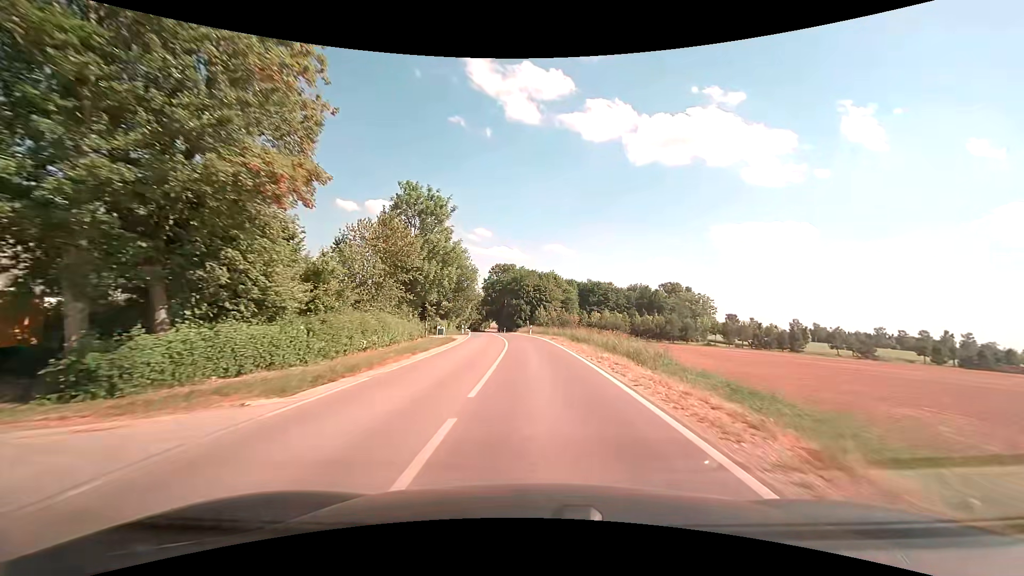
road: tertiary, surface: asphalt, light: Day
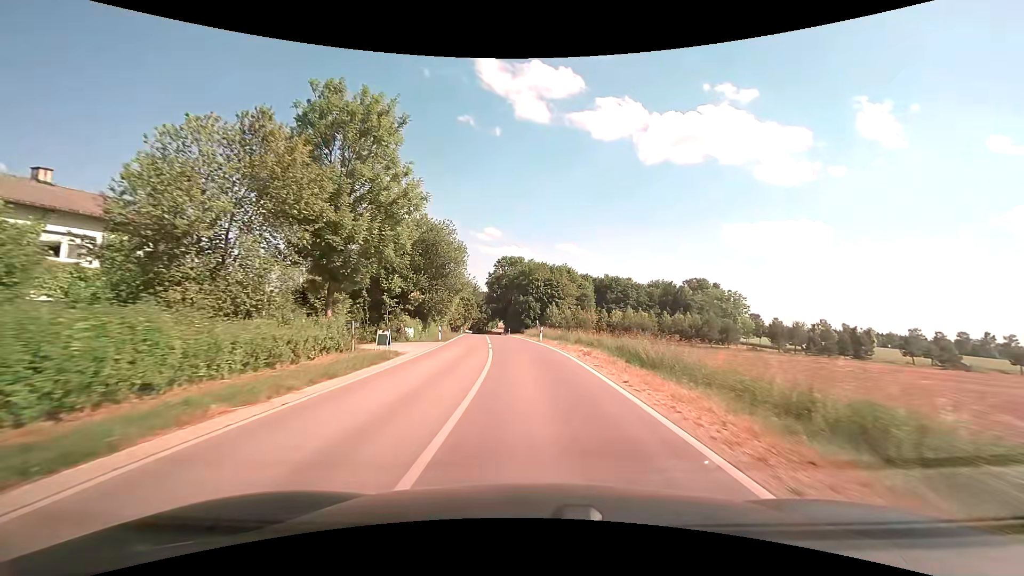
(-0.1, +18.0) m; -1°
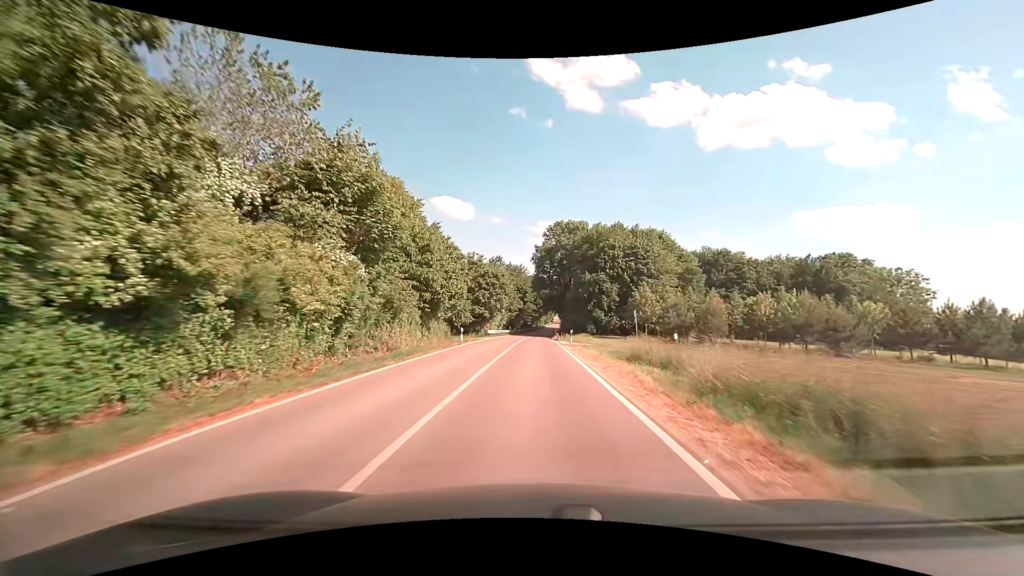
(-2.6, +45.0) m; -6°
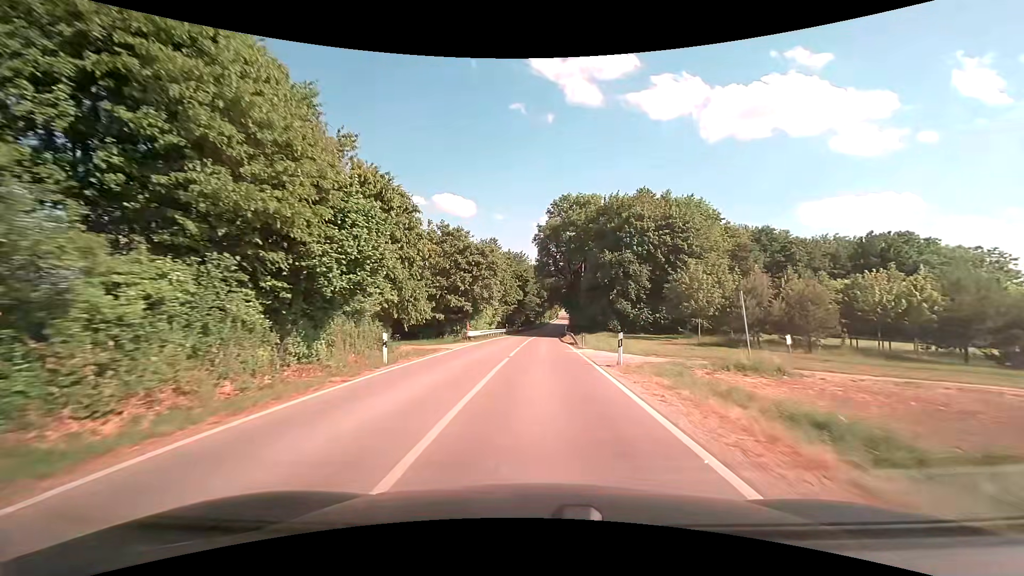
(-0.2, +18.3) m; -1°
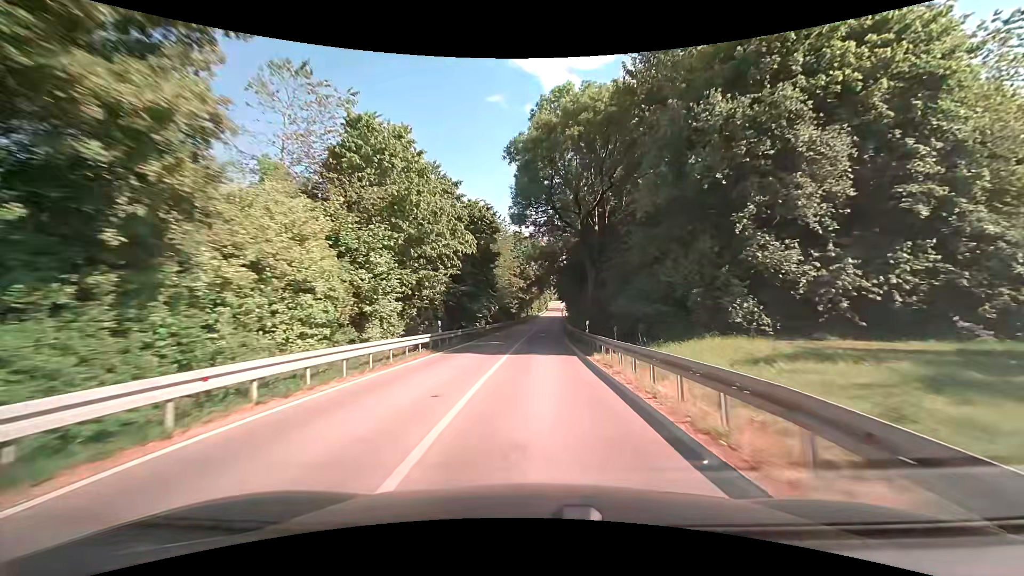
(+0.6, +37.6) m; +1°
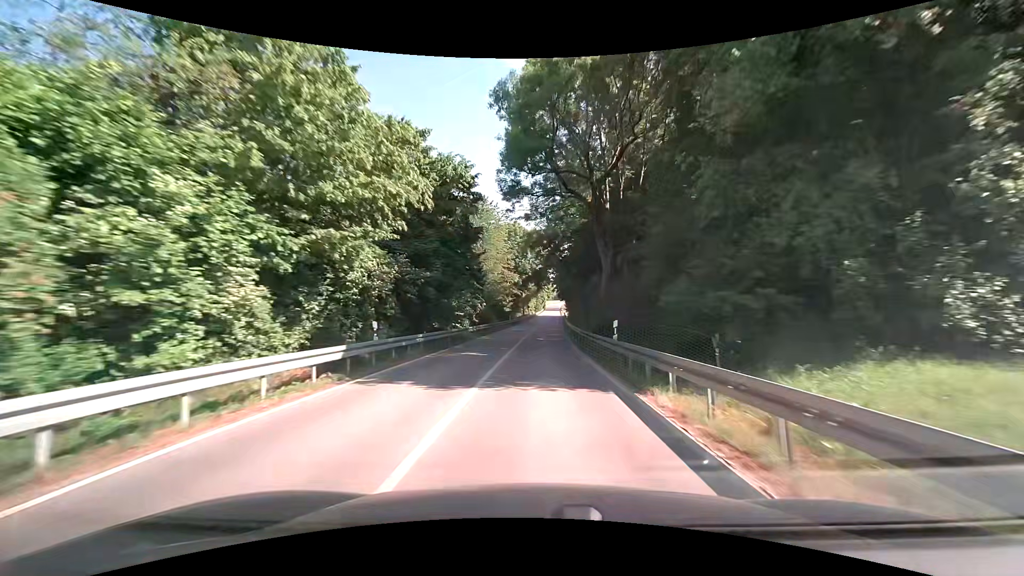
(+0.1, +9.7) m; 0°
(0, +10) (0, +20) (0, +30) (+1, +40) (+1, +50) (+1, +60) (+2, +70) (+3, +80) (+3, +90) (+4, +100) m
